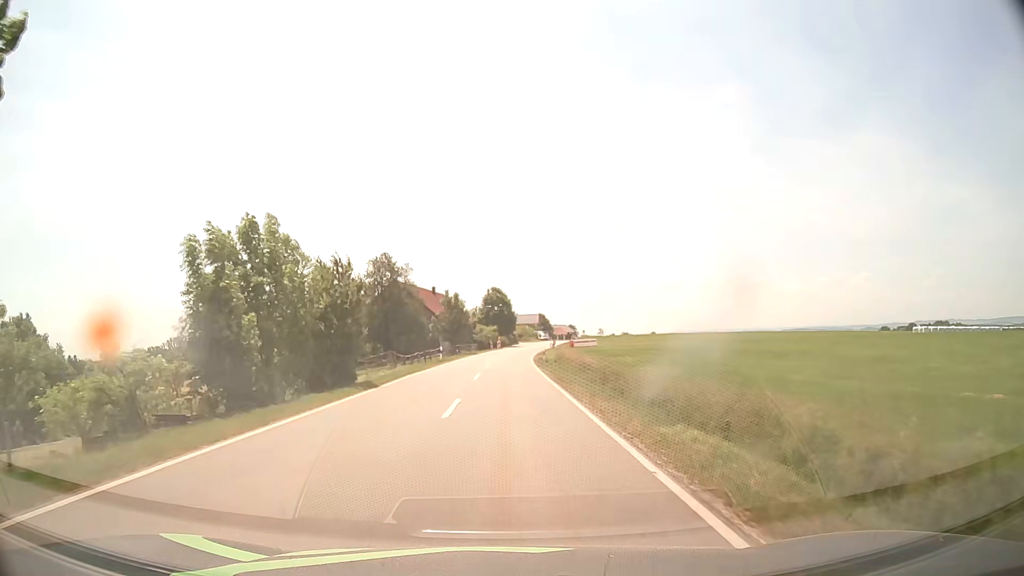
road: tertiary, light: Day
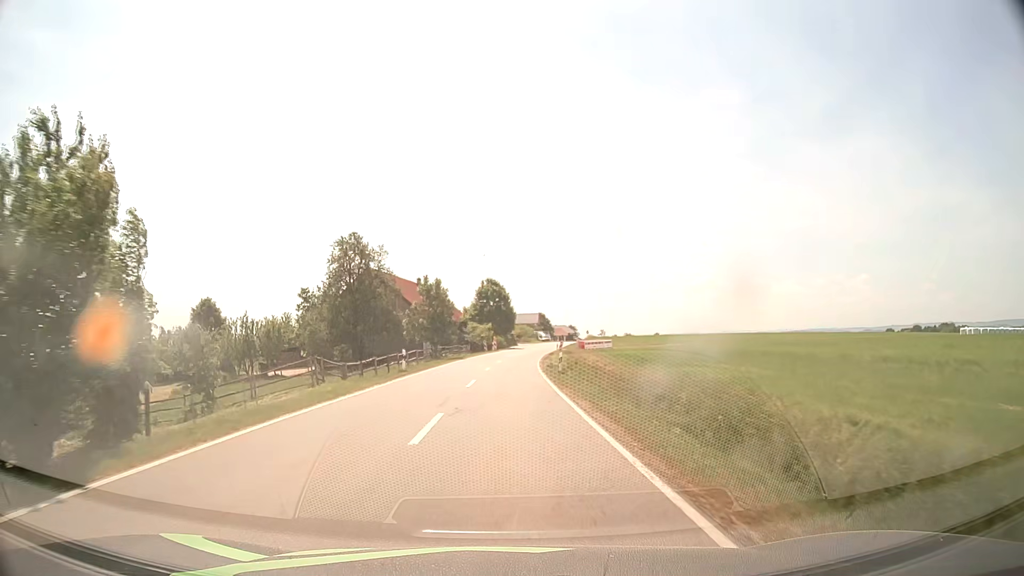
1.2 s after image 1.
(0.0, +15.6) m; 0°
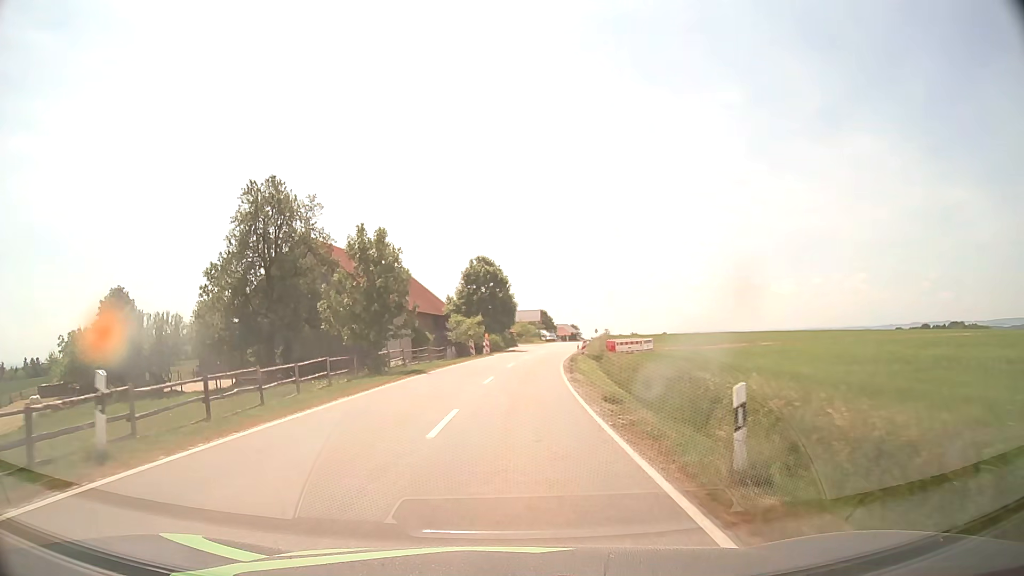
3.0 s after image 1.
(+0.1, +23.3) m; 0°
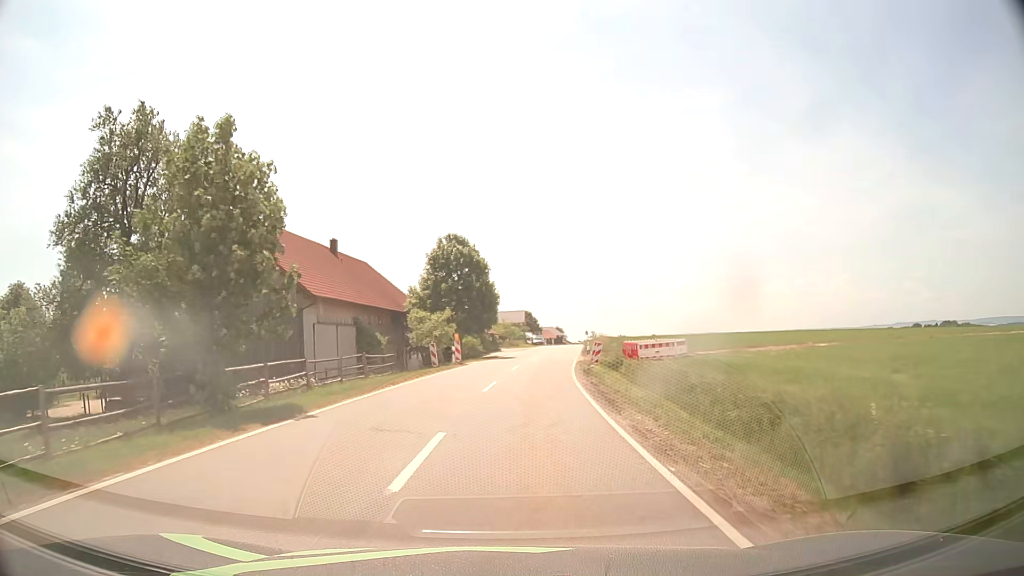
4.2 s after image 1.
(+0.1, +15.5) m; +1°
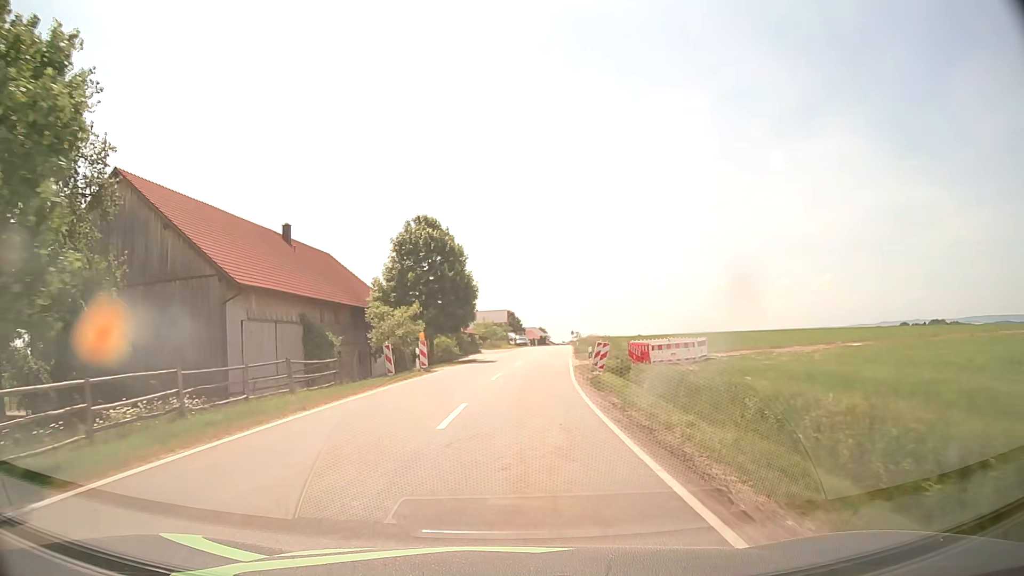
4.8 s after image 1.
(+0.1, +7.7) m; +2°
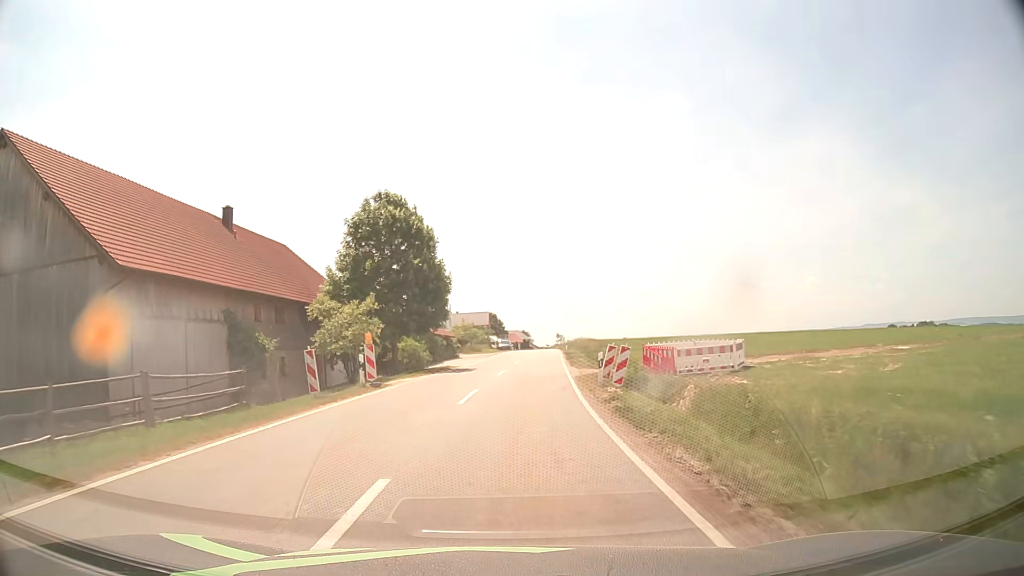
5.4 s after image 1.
(+0.1, +7.7) m; +1°
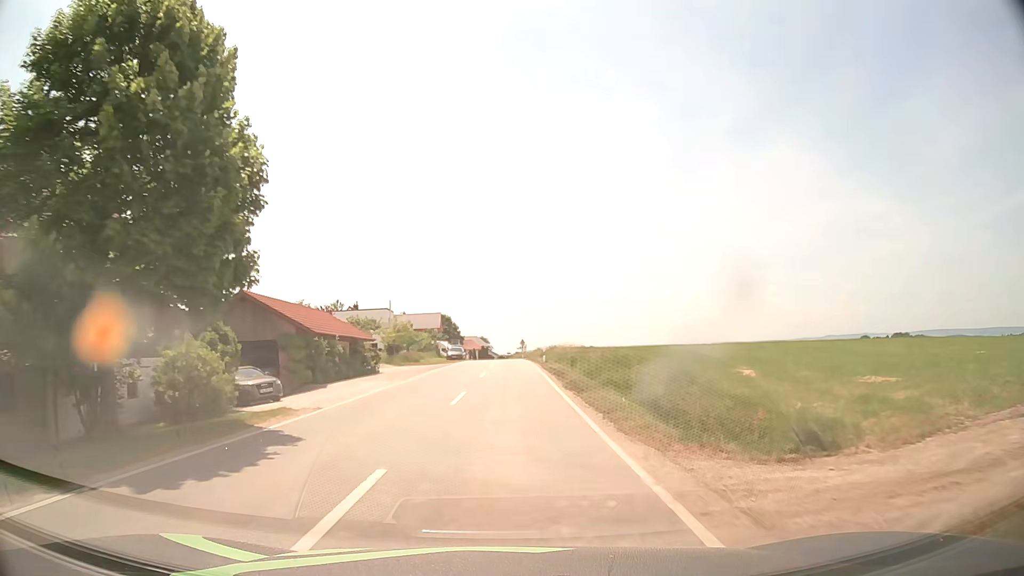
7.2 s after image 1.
(+0.7, +23.1) m; +3°
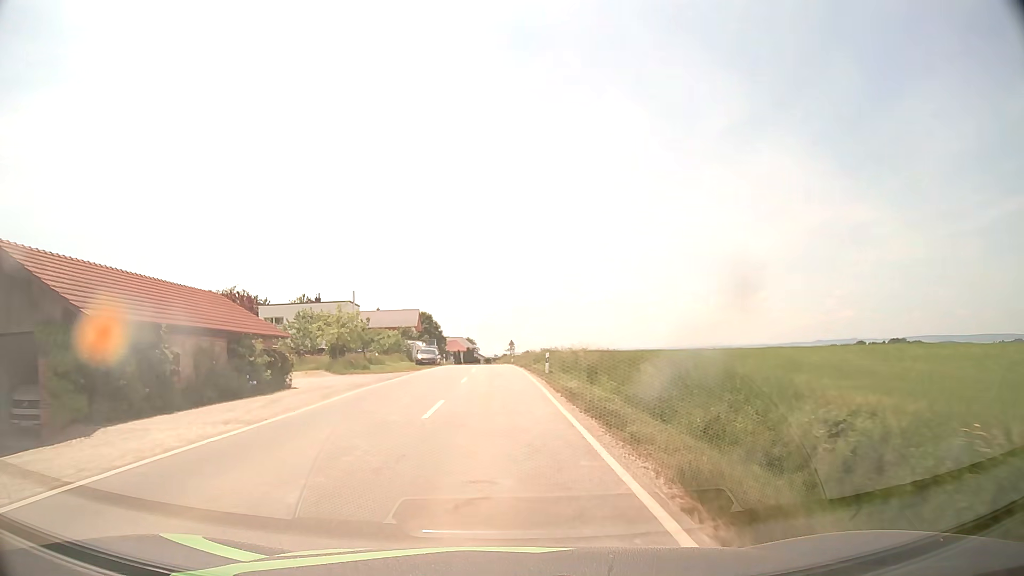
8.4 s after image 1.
(+0.2, +15.4) m; +1°
(0, +10) (0, +20) (0, +30) (-1, +40) (-1, +50) (-1, +60) (-2, +70) (-2, +80) (-3, +90) (-4, +100) m
